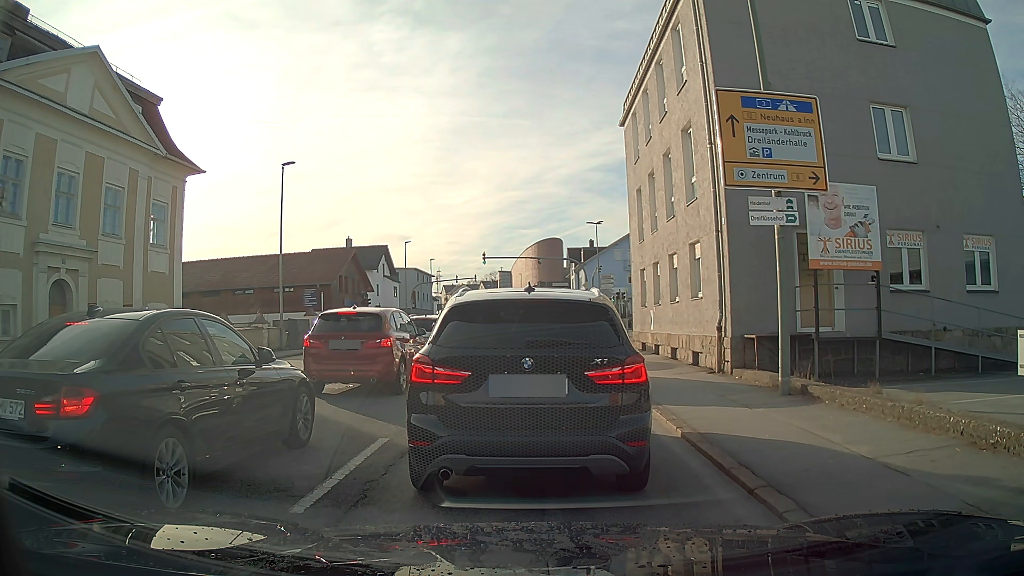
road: tertiary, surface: asphalt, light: Day
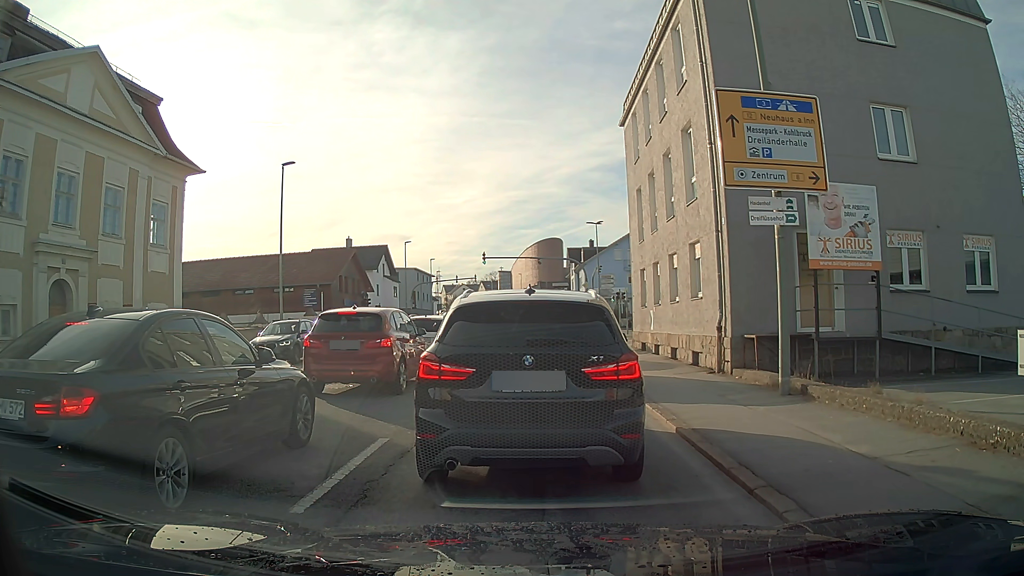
(0.0, 0.0) m; 0°
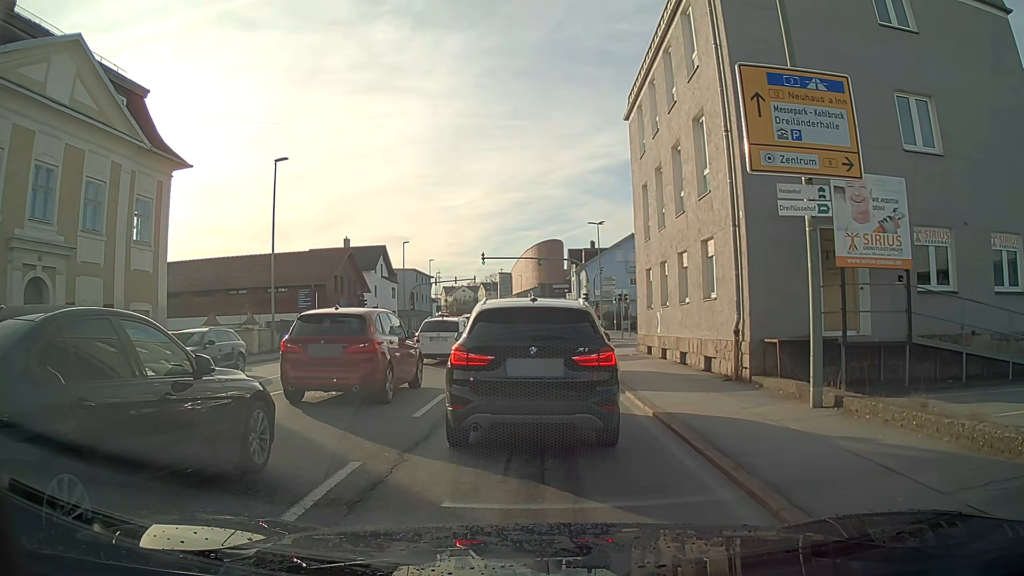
(0.0, +1.3) m; 0°
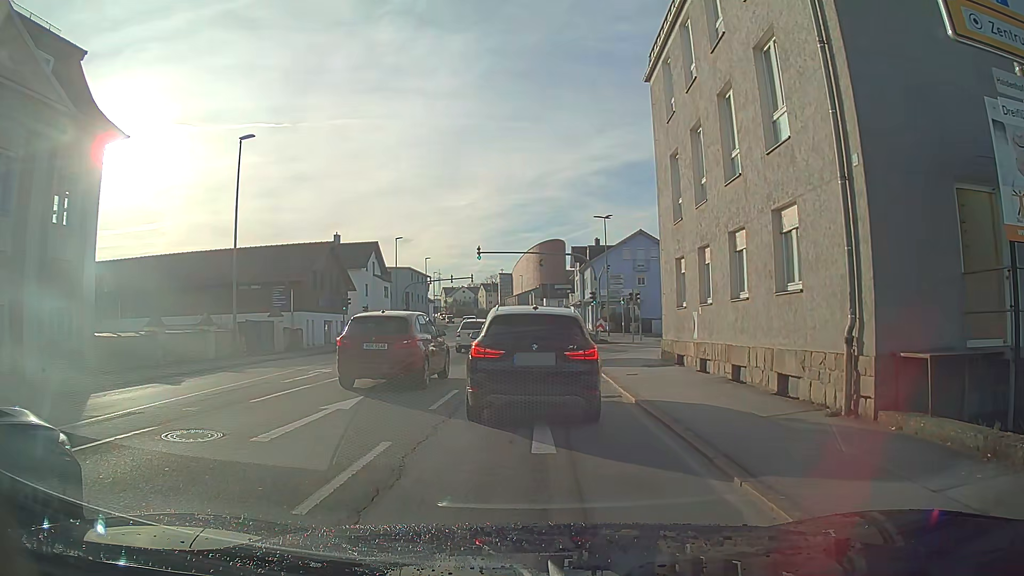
(0.0, +5.1) m; 0°
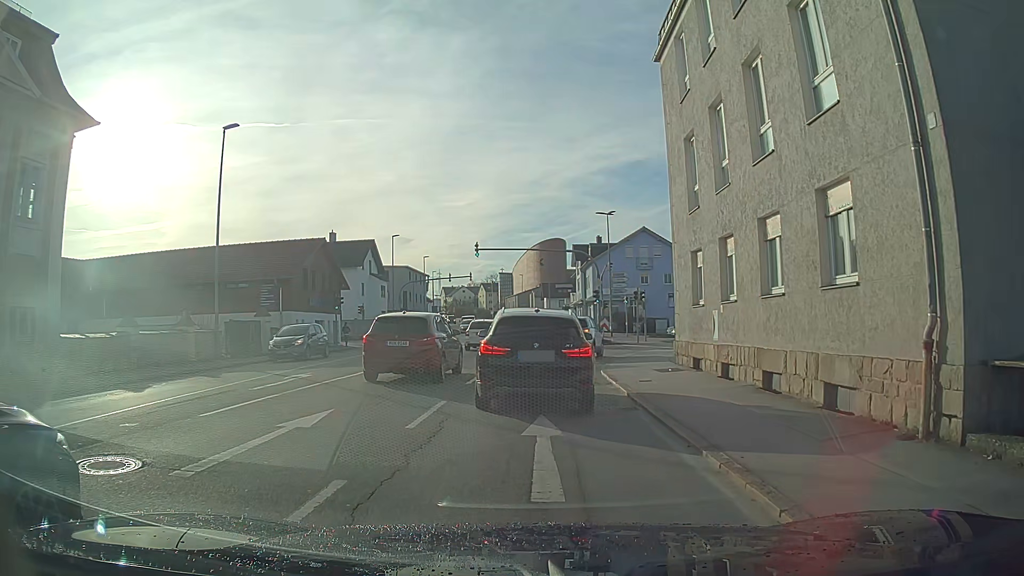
(0.0, +2.0) m; 0°
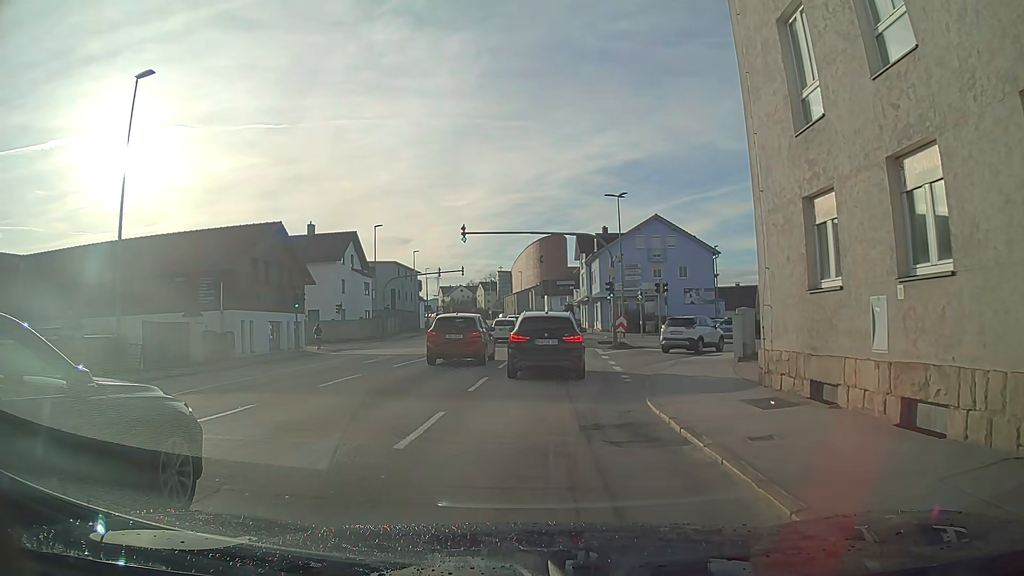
(0.0, +7.9) m; +1°
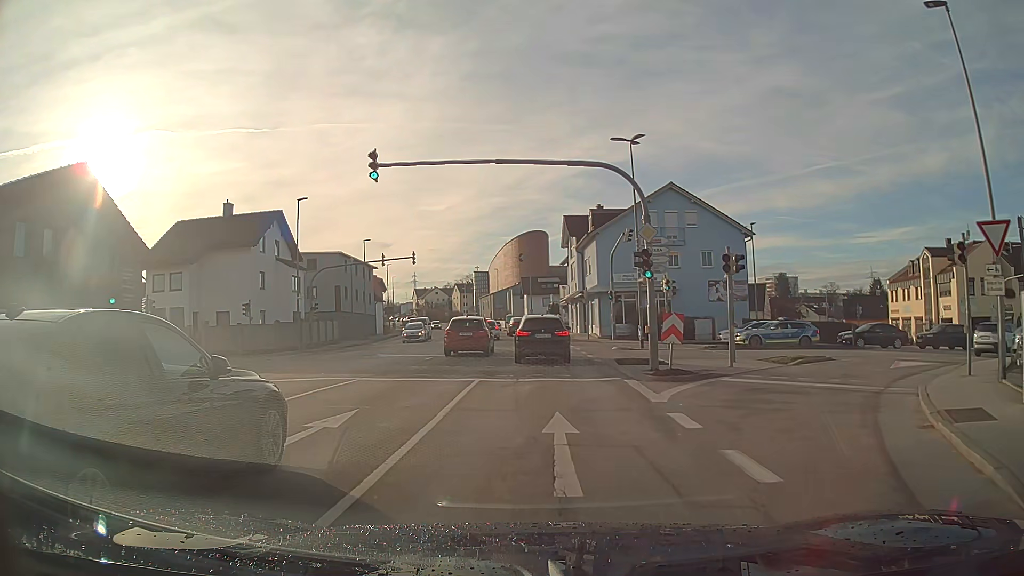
(+0.1, +16.5) m; +1°
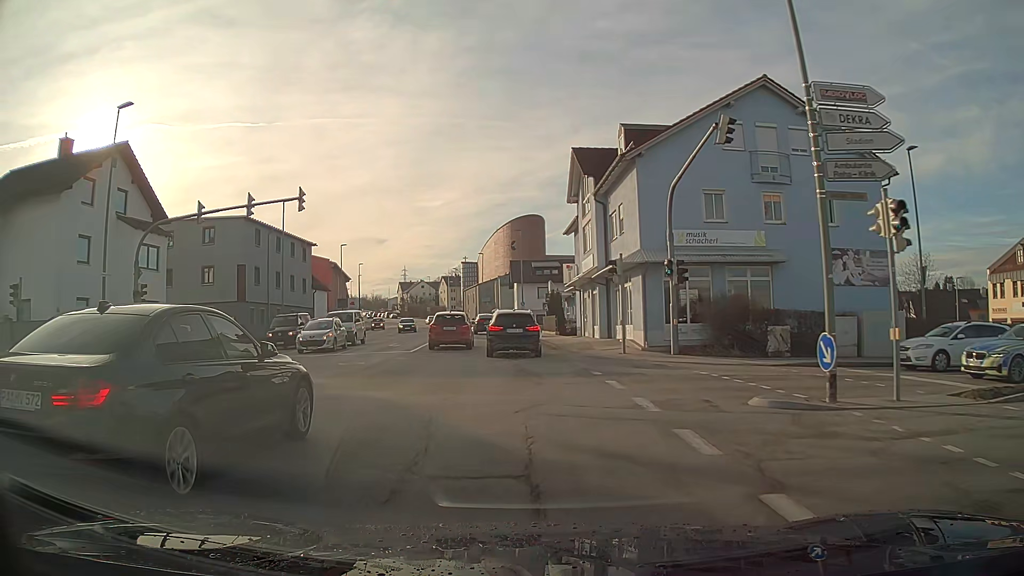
(+0.2, +22.2) m; 0°
(0, +10) (0, +20) (-1, +30) (-2, +40) (-3, +50) (-4, +60) (-5, +70) (-7, +80) (-9, +89) (-11, +99) m
